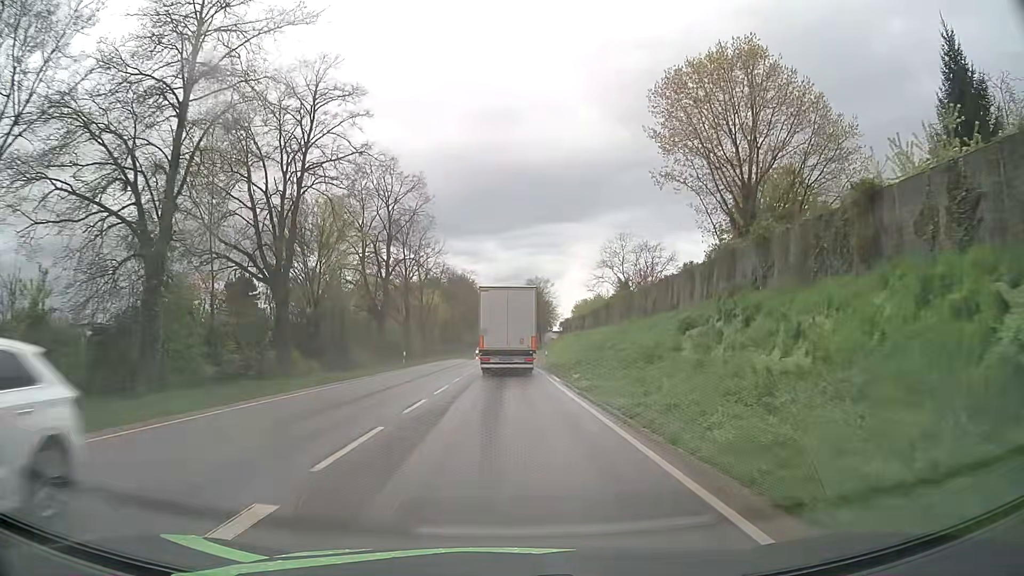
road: primary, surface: asphalt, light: Day
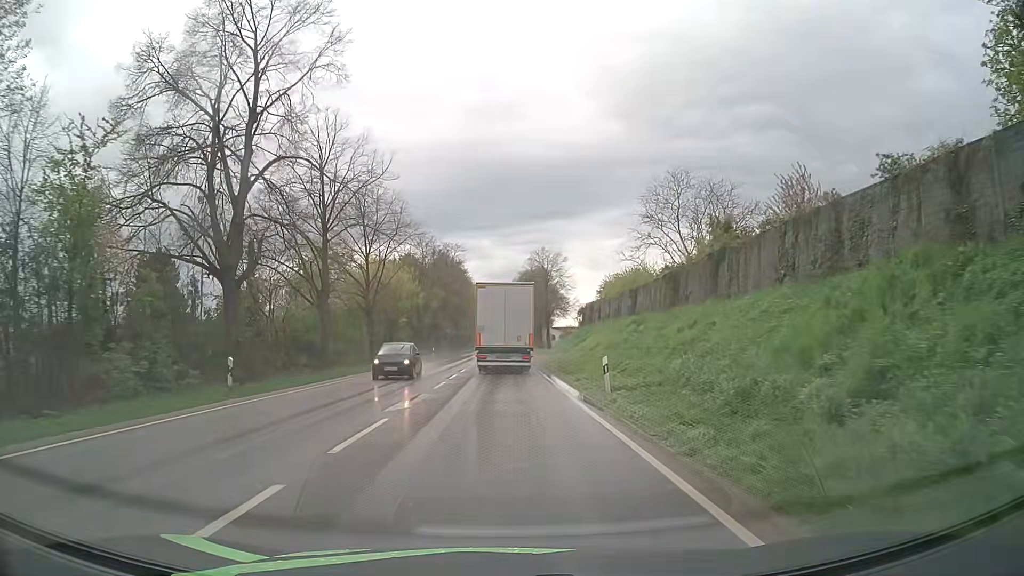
(+0.2, +28.8) m; 0°
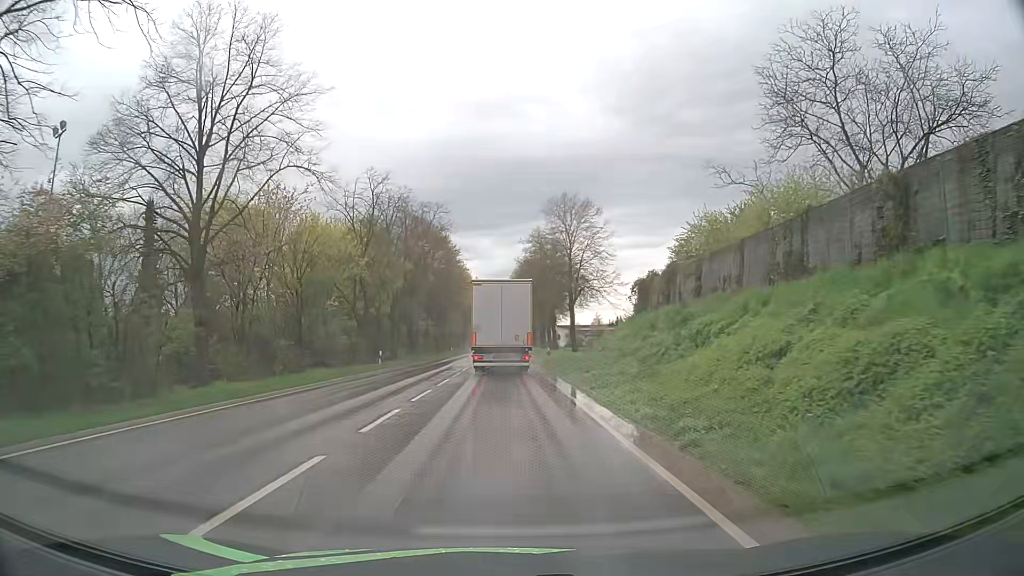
(+0.2, +28.3) m; 0°
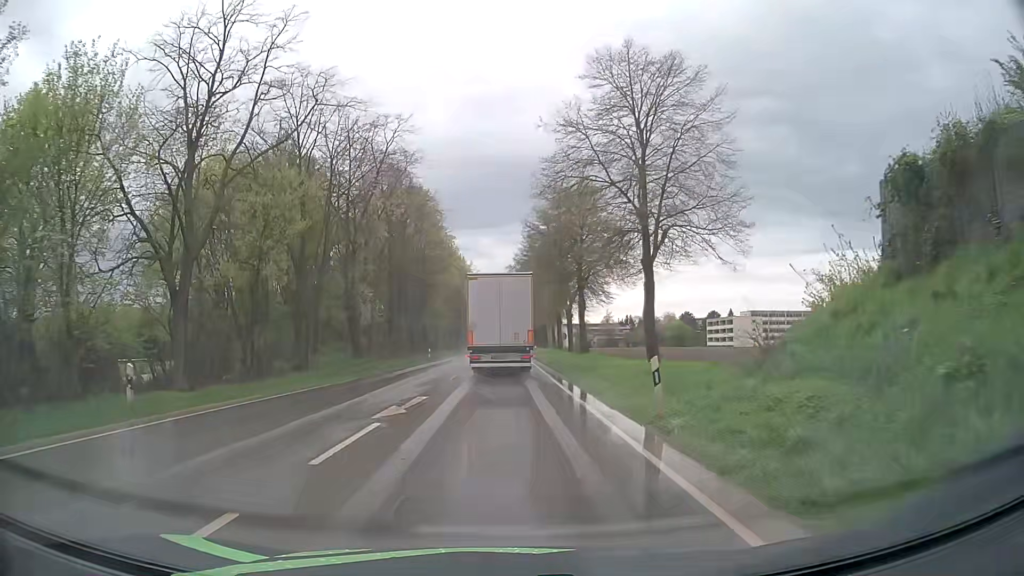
(+0.1, +26.5) m; 0°
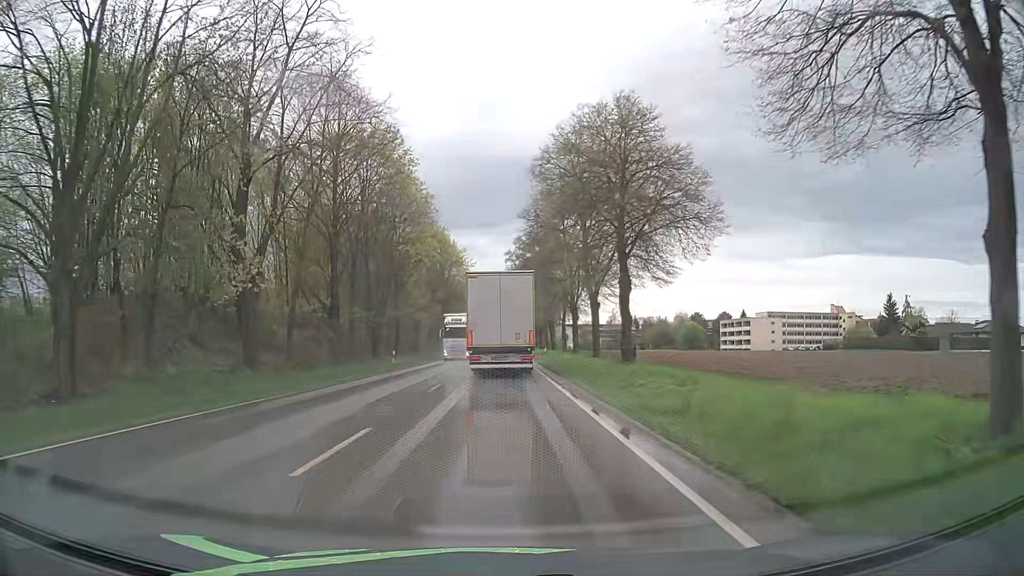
(+0.1, +18.3) m; 0°
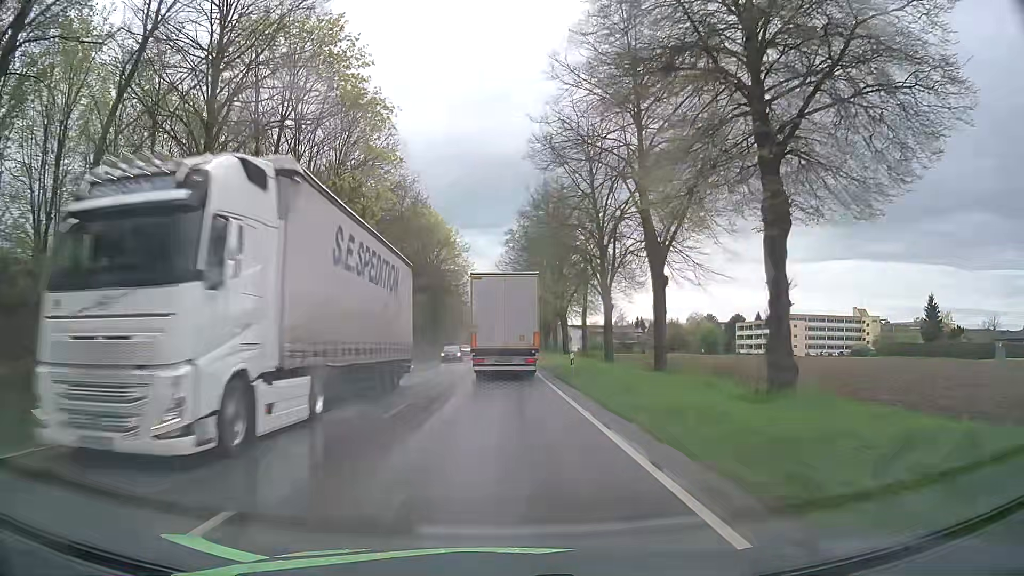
(0.0, +17.6) m; 0°
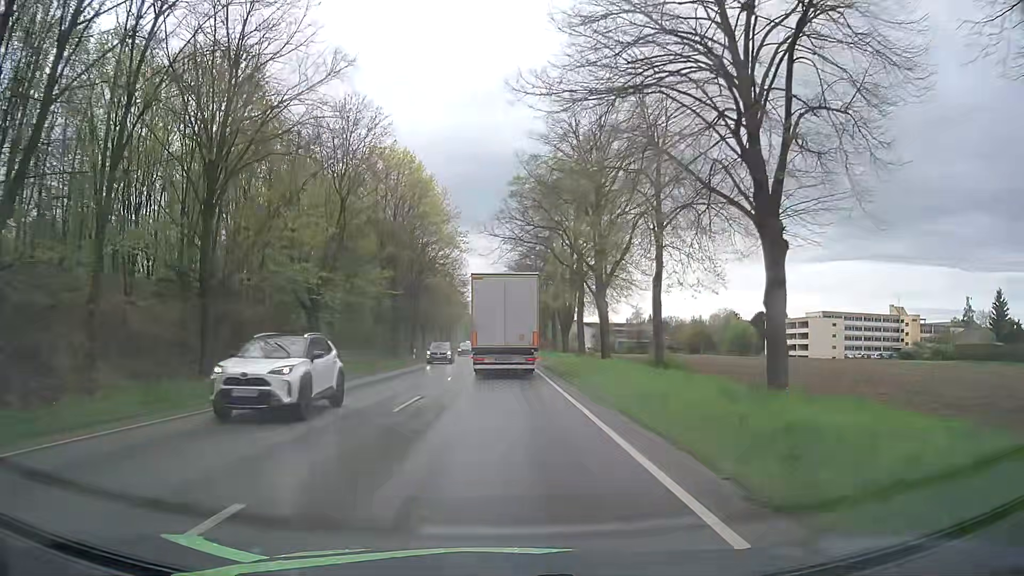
(0.0, +22.8) m; 0°
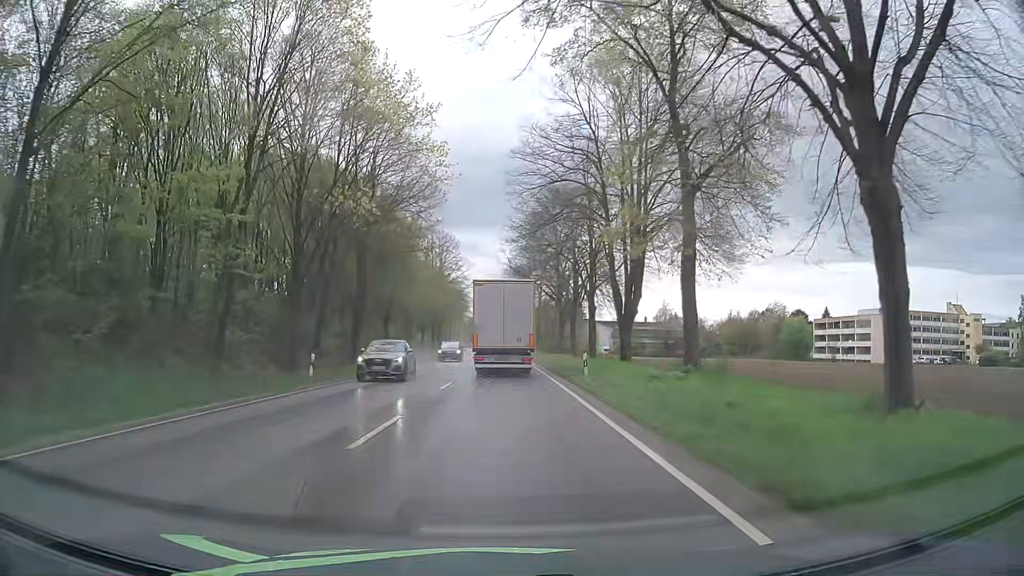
(0.0, +29.3) m; 0°
(0, +10) (0, +20) (0, +30) (0, +40) (0, +50) (0, +60) (0, +70) (-1, +80) (-1, +90) (-1, +100) m
